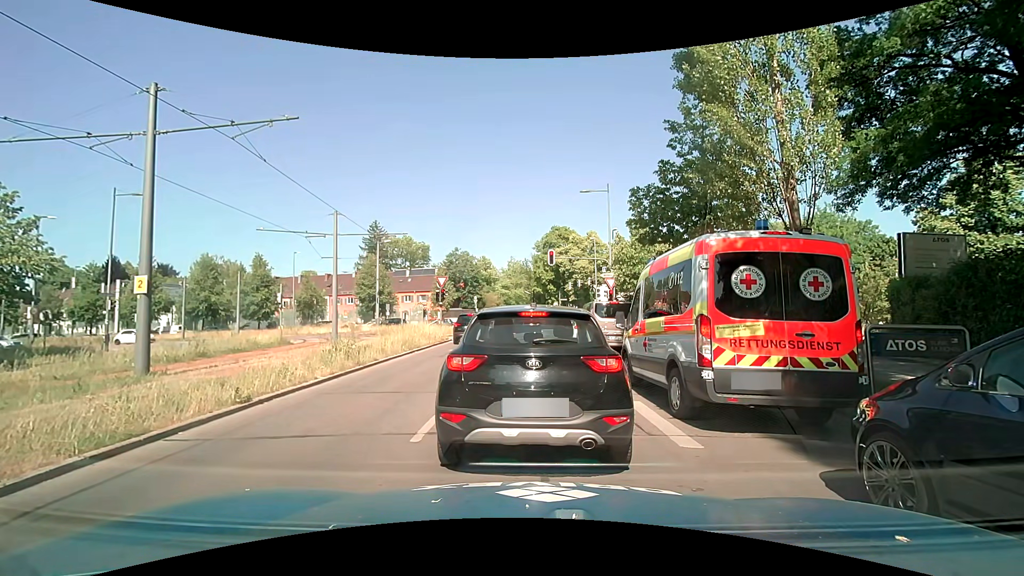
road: secondary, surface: asphalt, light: Day
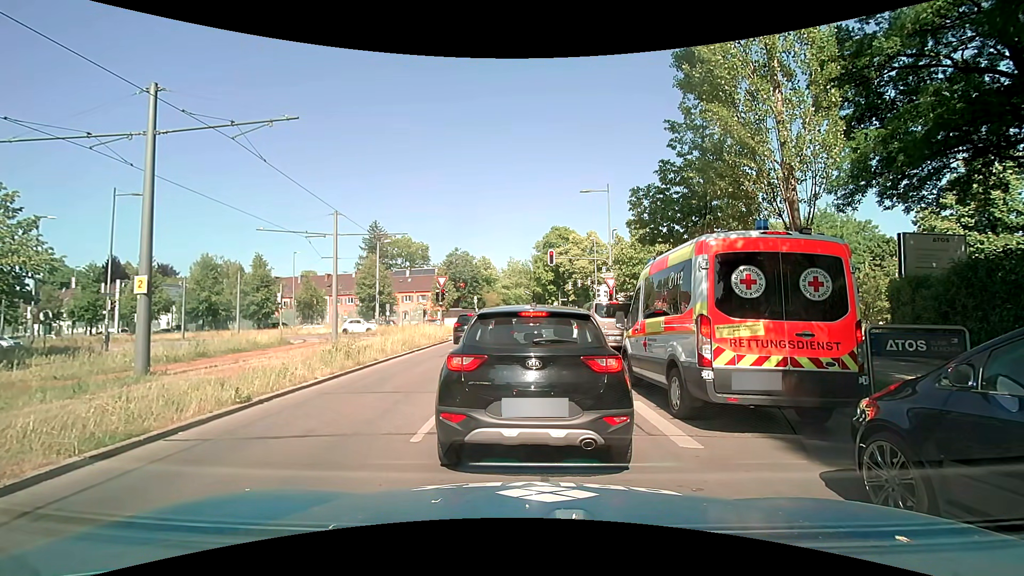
(0.0, 0.0) m; 0°
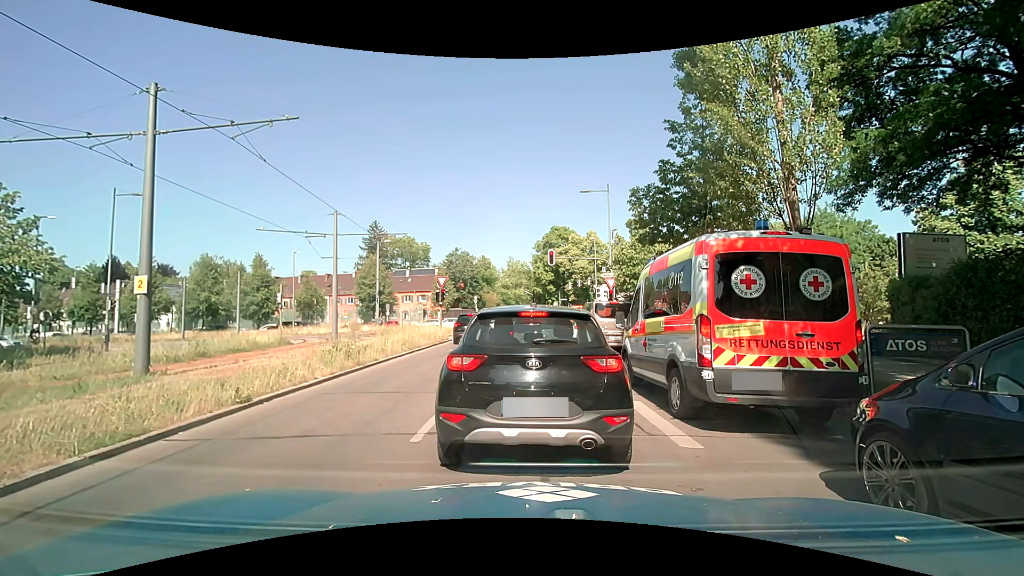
(0.0, 0.0) m; 0°
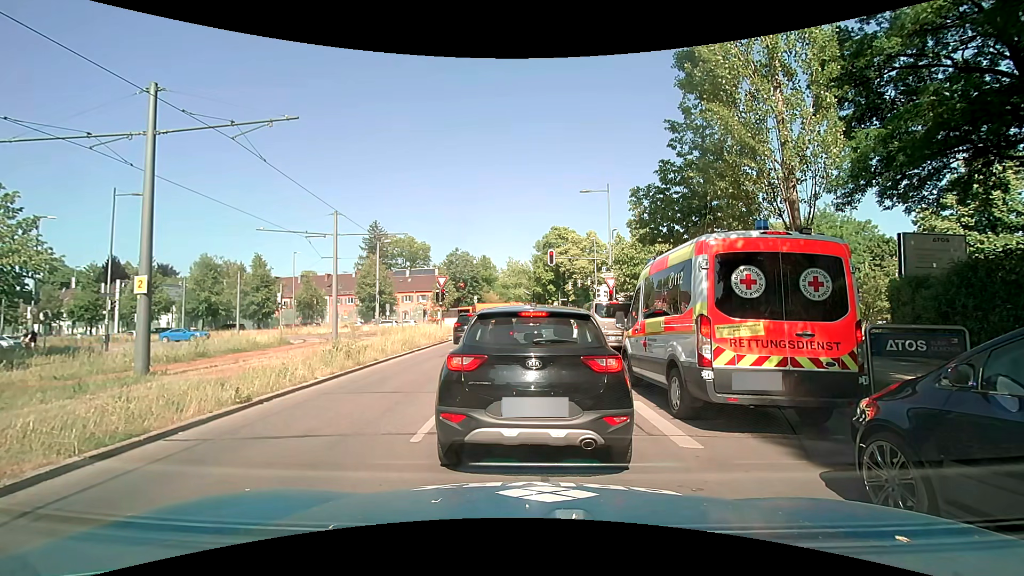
(0.0, 0.0) m; 0°
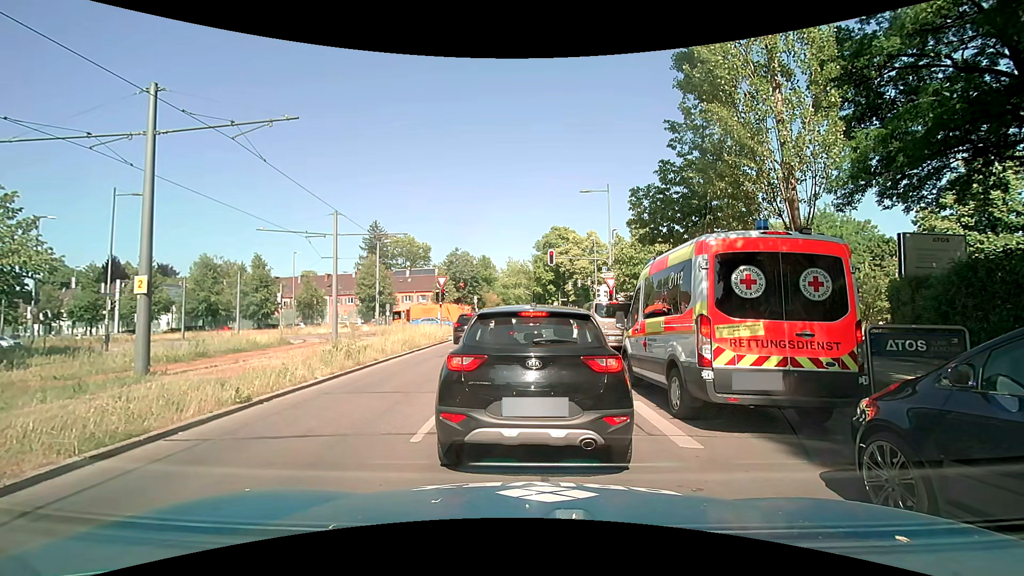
(0.0, 0.0) m; 0°
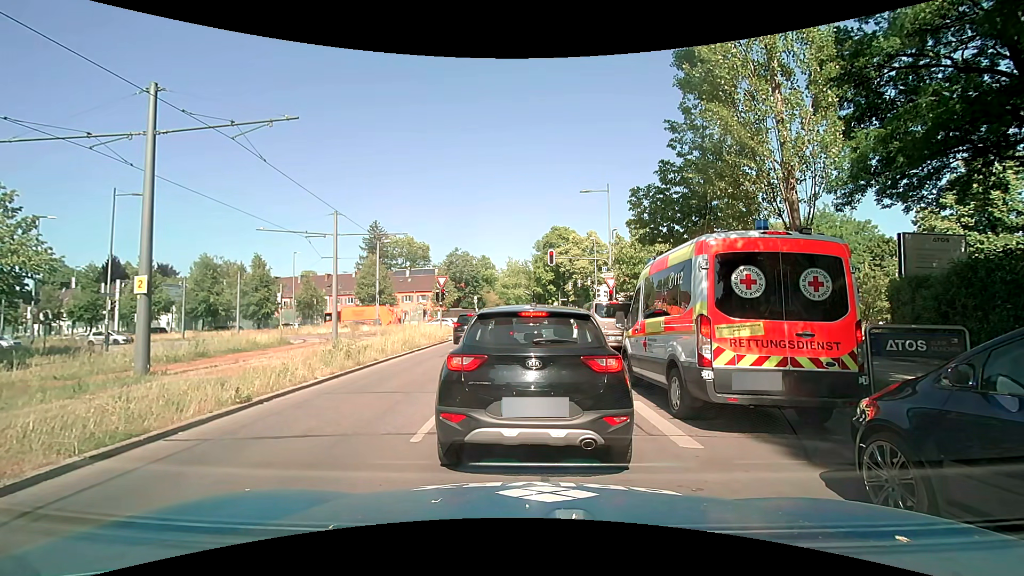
(0.0, 0.0) m; 0°
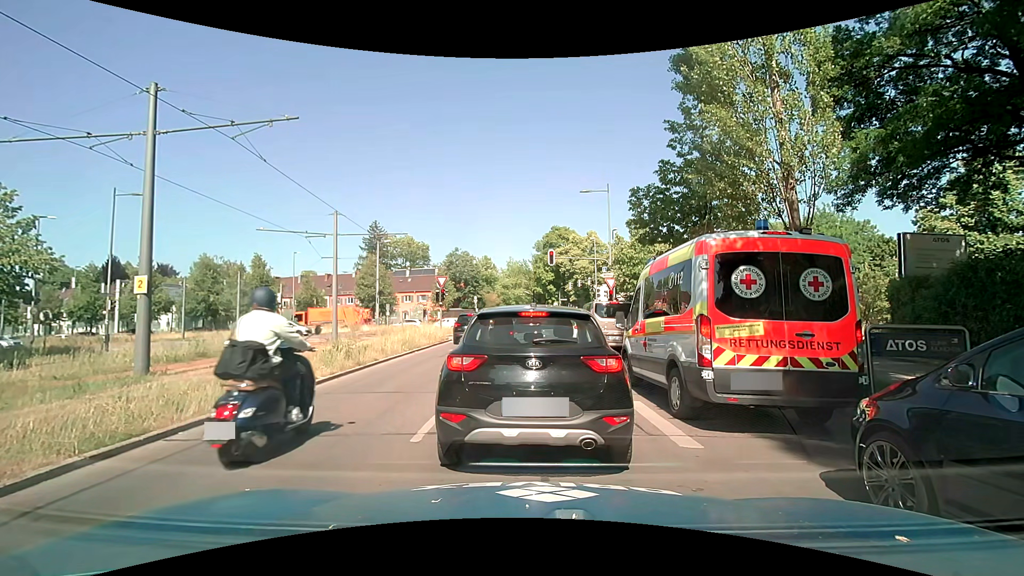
(0.0, 0.0) m; 0°
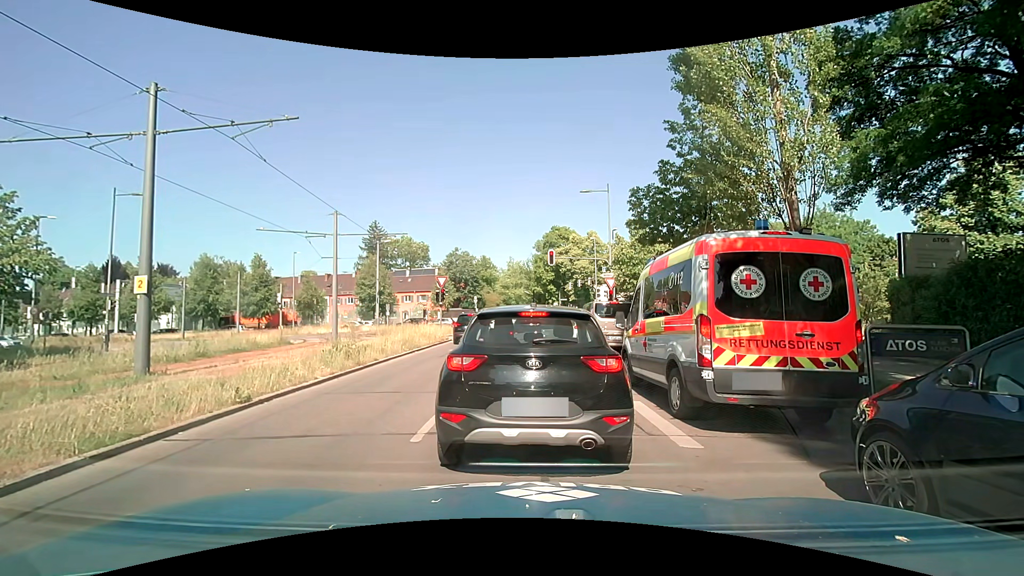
(0.0, 0.0) m; 0°
